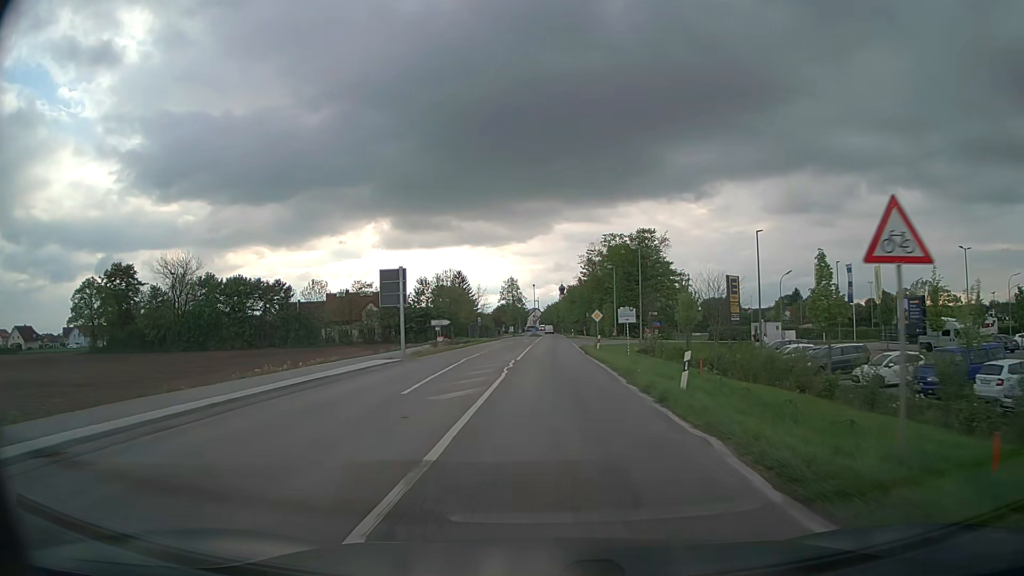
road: secondary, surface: asphalt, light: Day
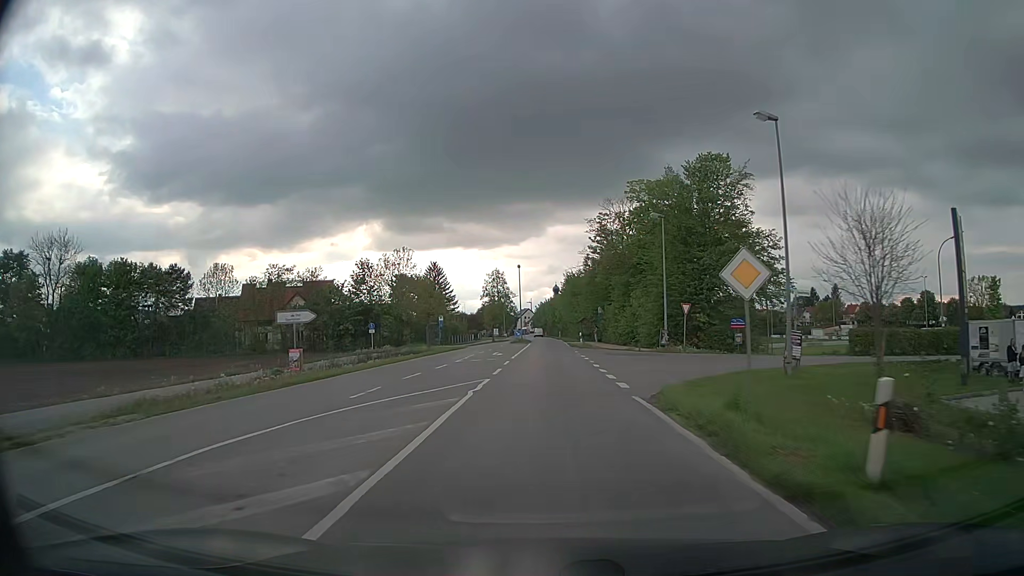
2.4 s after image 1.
(+0.3, +35.4) m; 0°
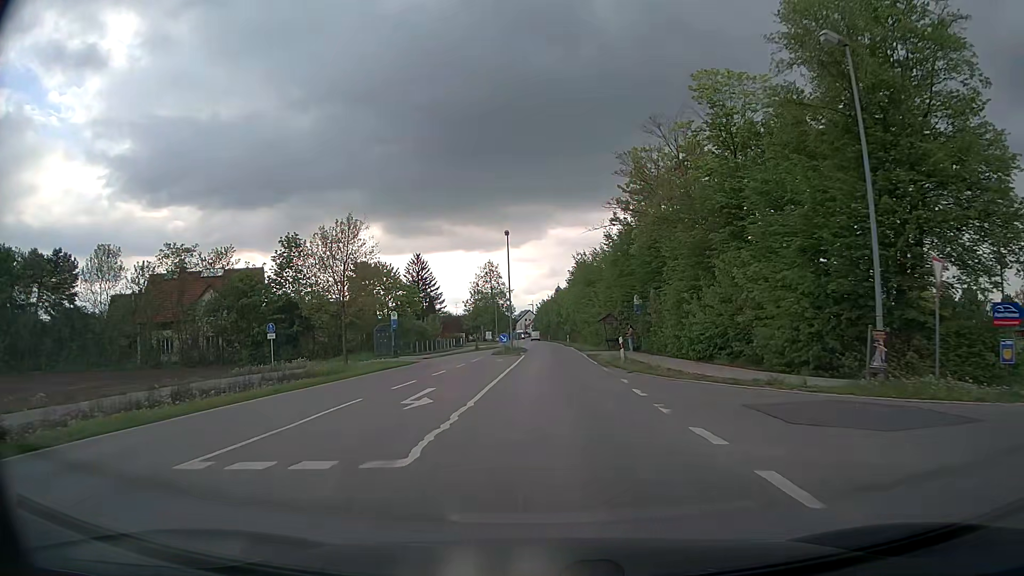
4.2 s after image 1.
(0.0, +26.1) m; 0°
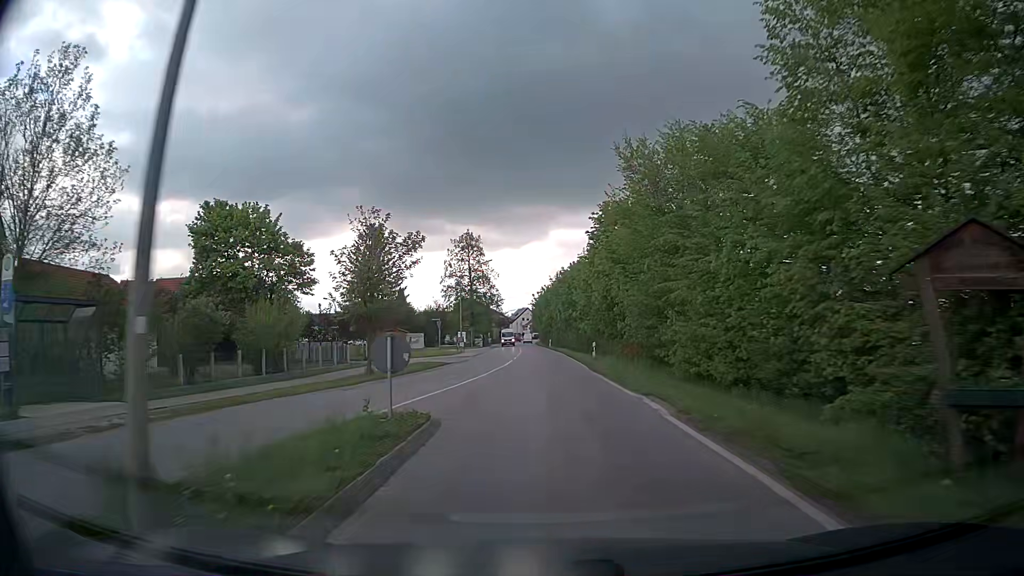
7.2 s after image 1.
(+0.4, +41.8) m; 0°
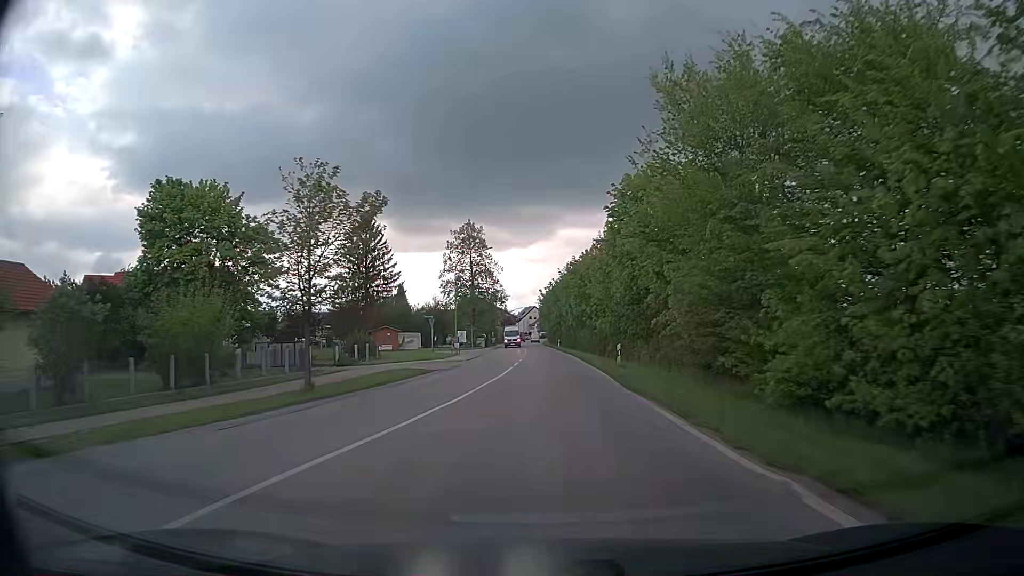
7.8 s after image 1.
(-0.1, +8.1) m; -1°
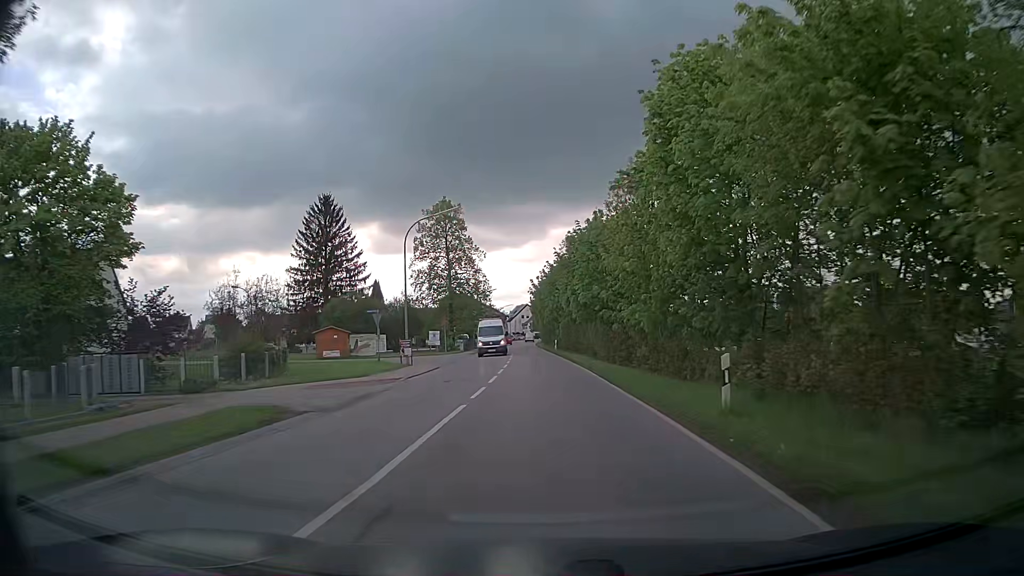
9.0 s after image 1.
(+0.1, +16.0) m; +1°
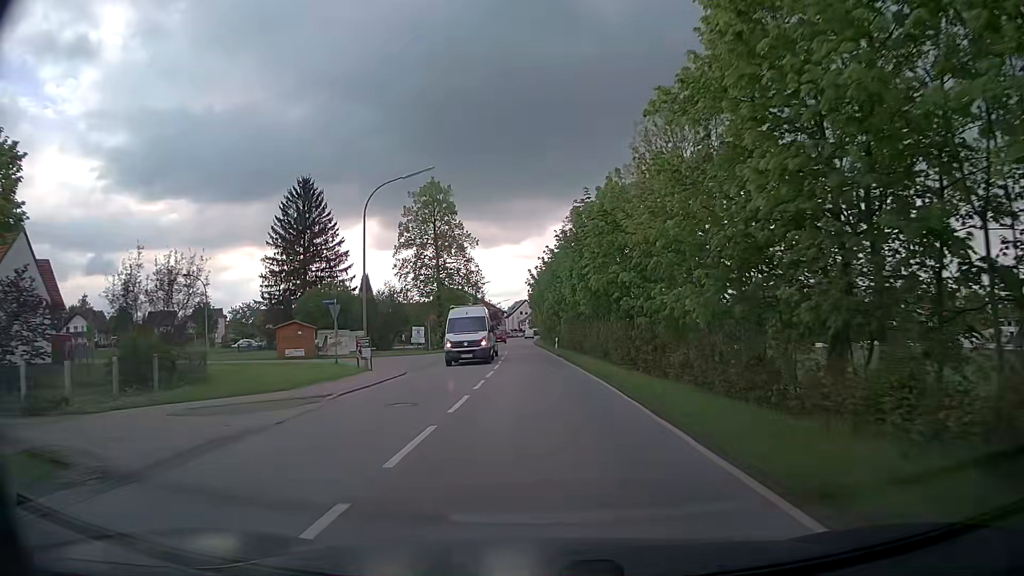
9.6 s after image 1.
(0.0, +7.9) m; 0°
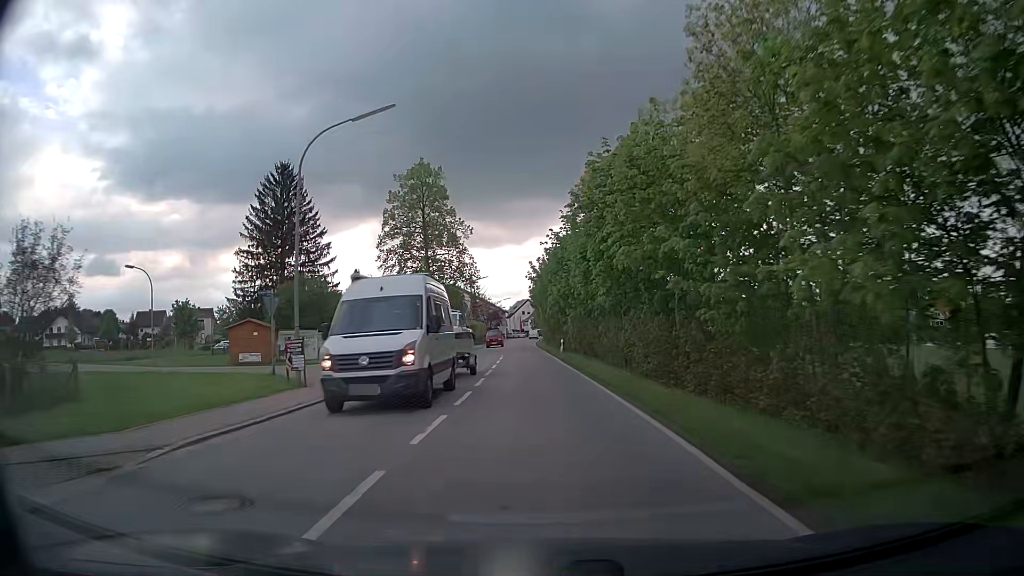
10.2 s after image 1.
(0.0, +7.8) m; 0°
(0, +10) (0, +20) (-1, +30) (-1, +40) (-2, +50) (-2, +60) (-2, +70) (-2, +80) (-3, +90) (-3, +100) m
